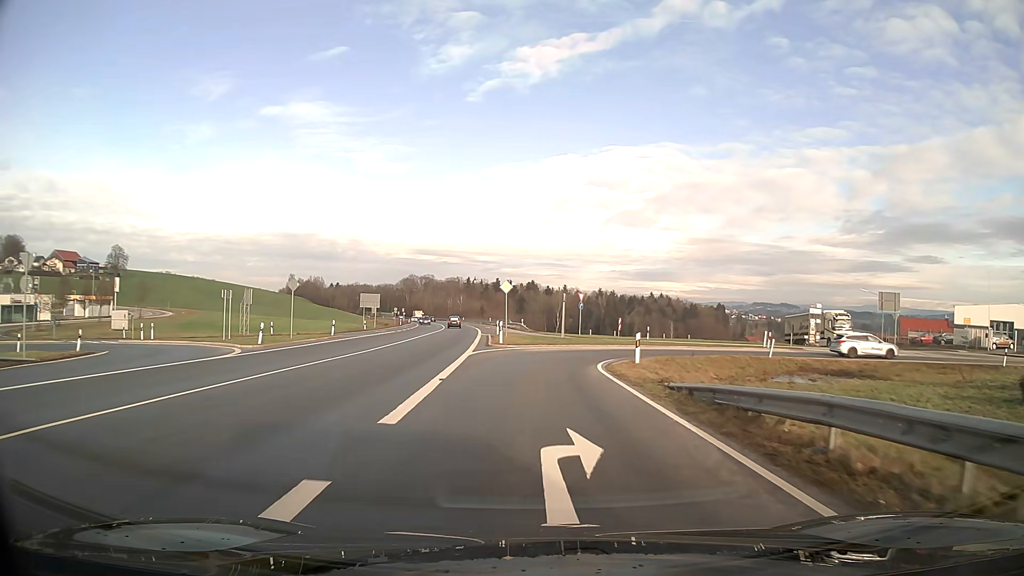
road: primary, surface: asphalt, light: Day
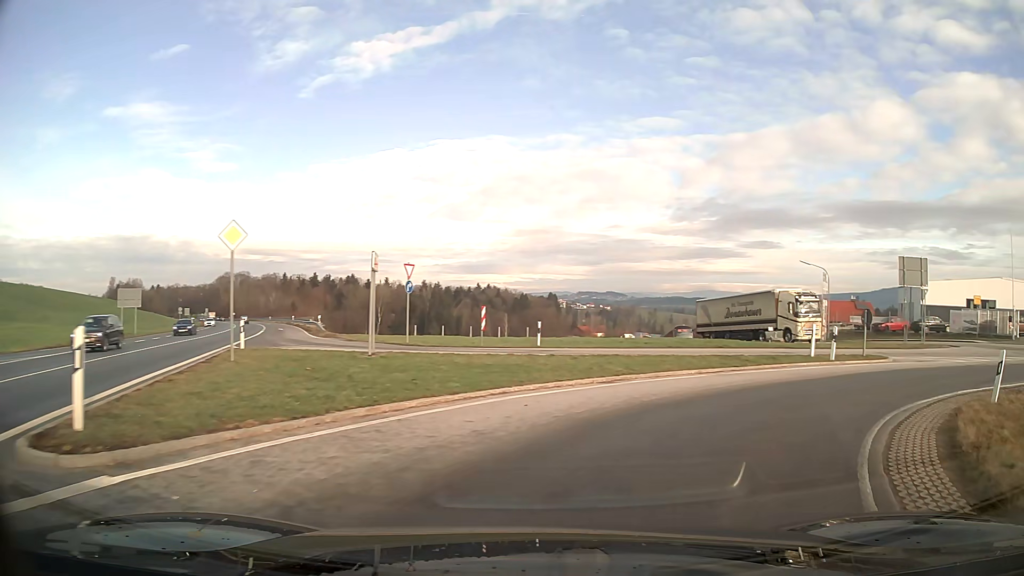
(+2.1, +25.2) m; +21°
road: primary_link
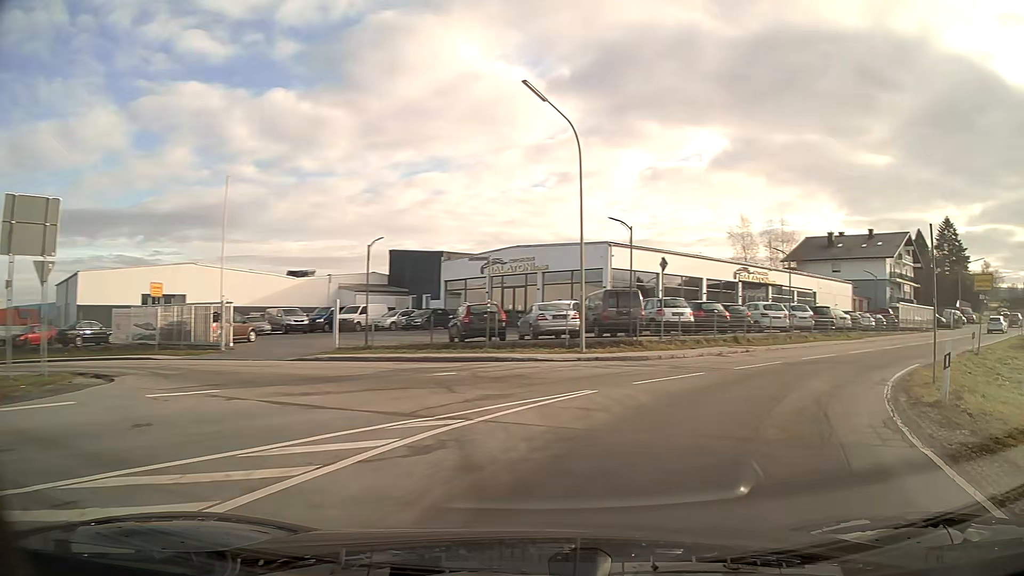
(+11.8, +17.0) m; +71°
